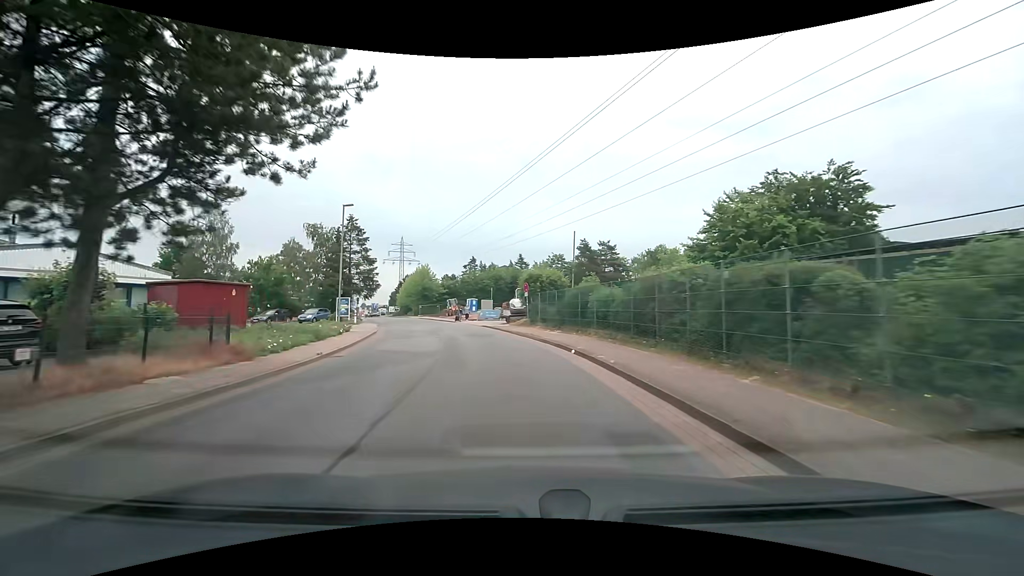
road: residential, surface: asphalt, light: Day
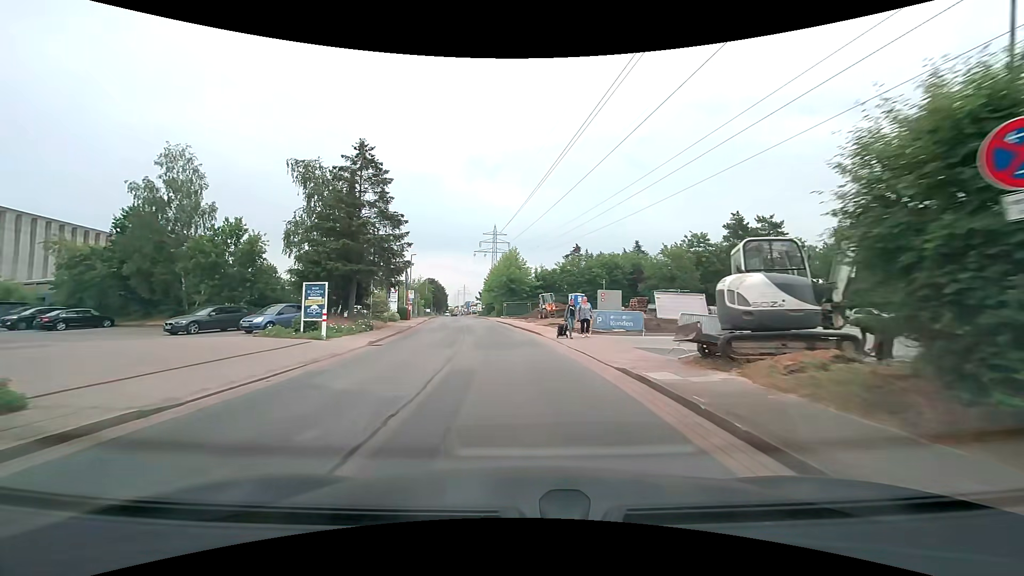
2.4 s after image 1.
(-2.5, +26.9) m; -11°
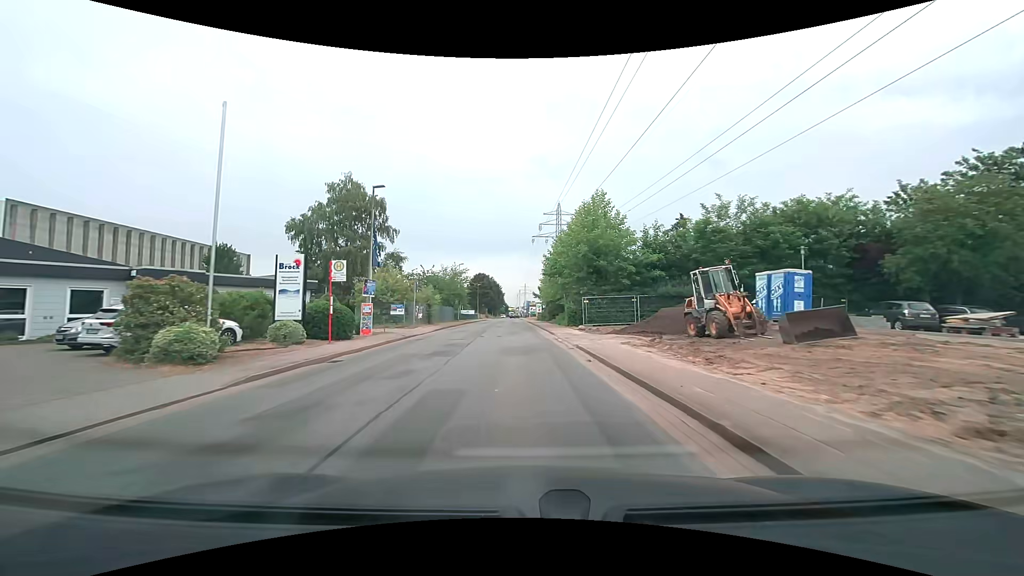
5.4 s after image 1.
(-2.4, +34.7) m; -7°
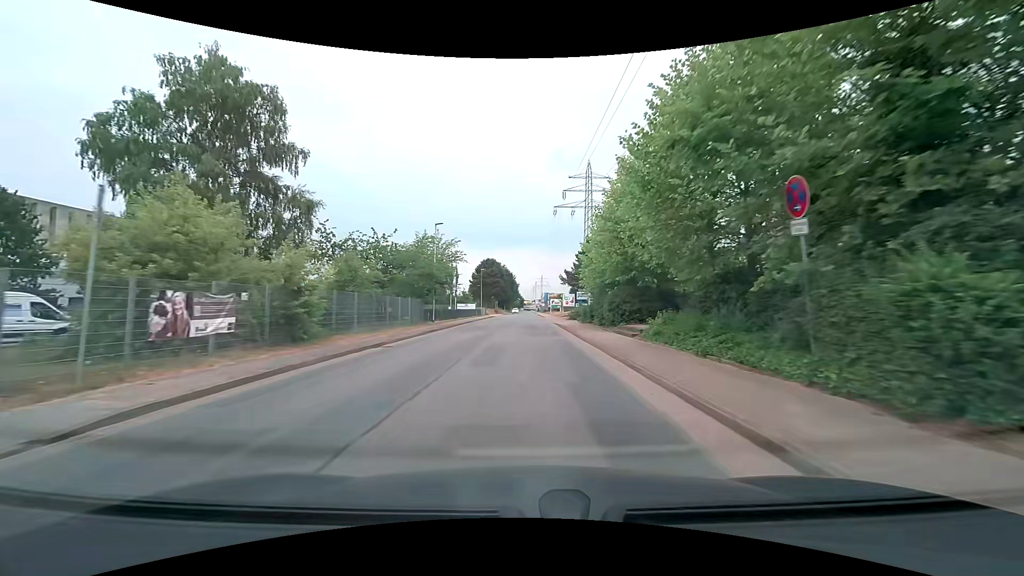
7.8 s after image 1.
(-0.8, +29.3) m; -2°
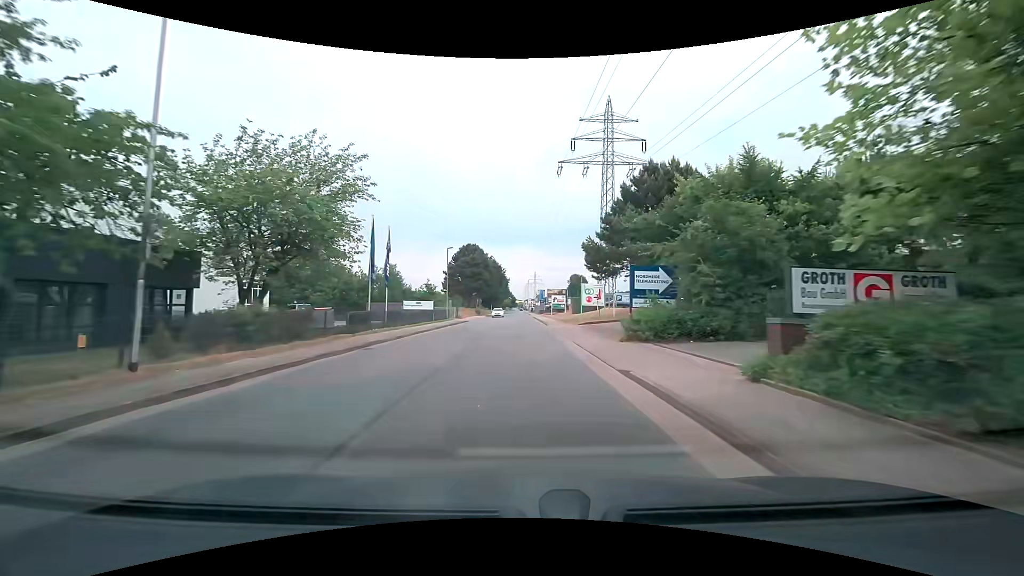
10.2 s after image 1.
(+0.1, +29.1) m; +1°
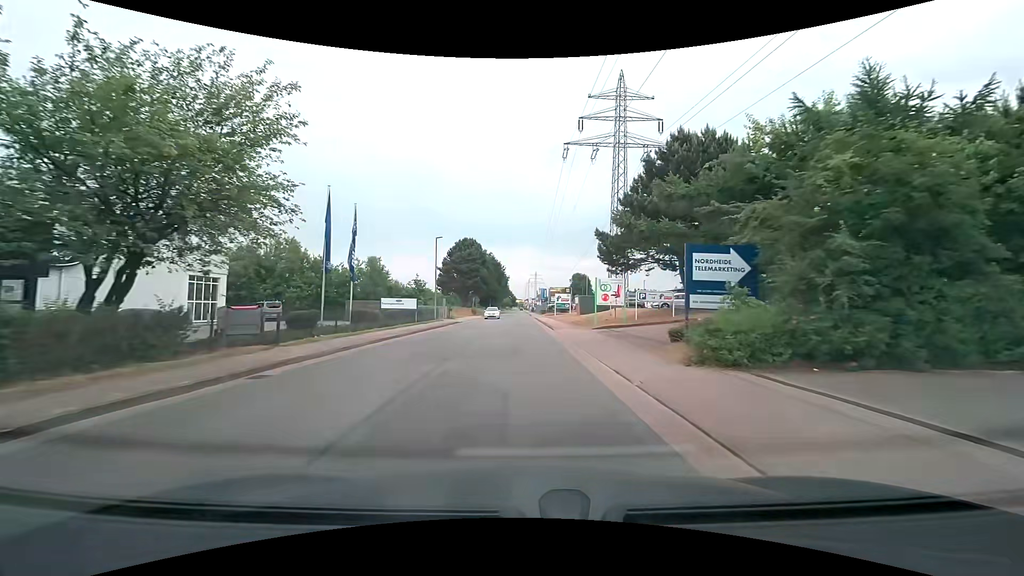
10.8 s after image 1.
(0.0, +7.2) m; -1°
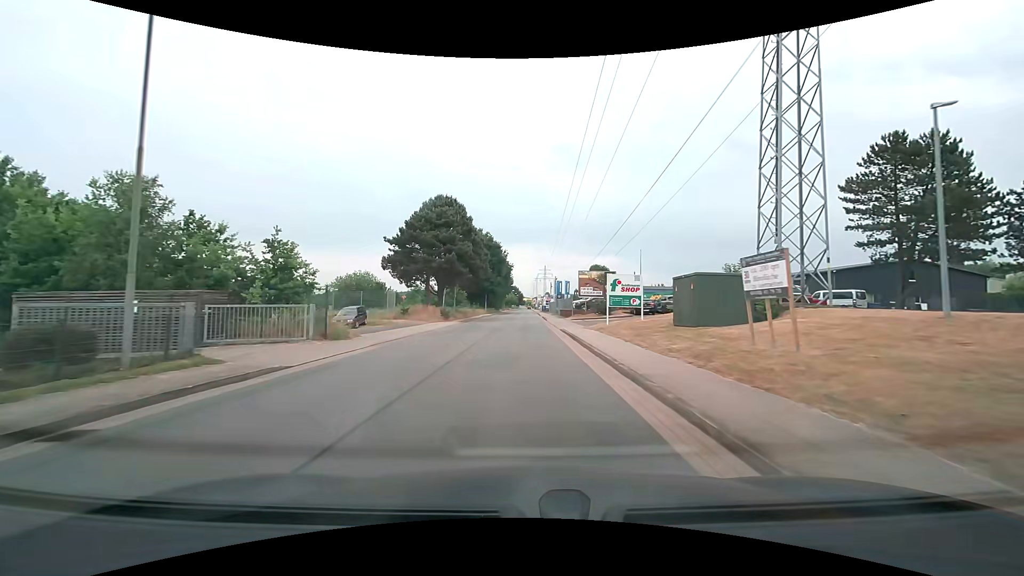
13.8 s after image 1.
(-0.1, +35.8) m; -1°
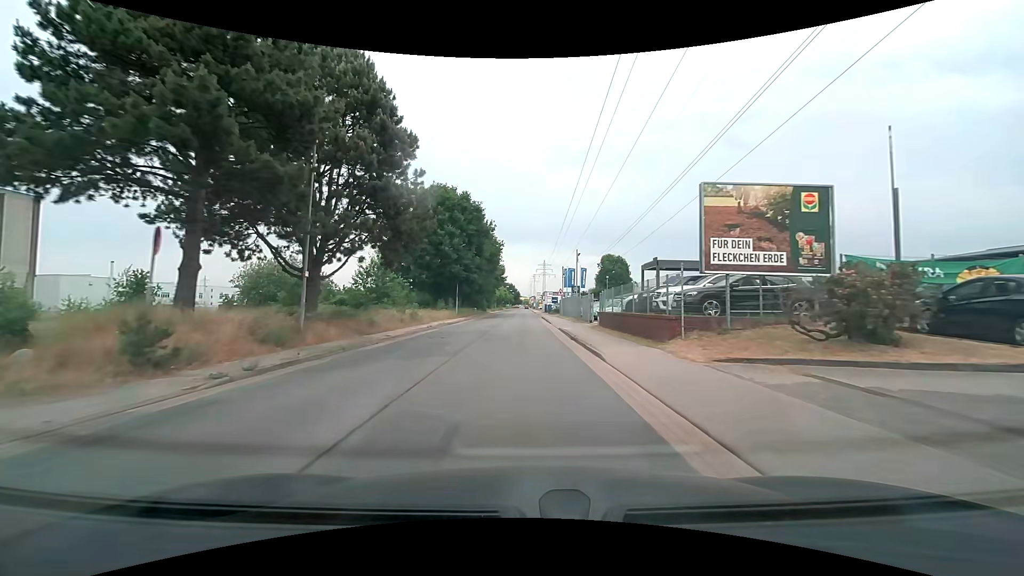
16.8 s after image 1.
(+0.1, +35.8) m; 0°
(0, +10) (0, +20) (0, +30) (0, +40) (0, +50) (0, +60) (0, +70) (0, +80) (0, +90) (0, +100) m
